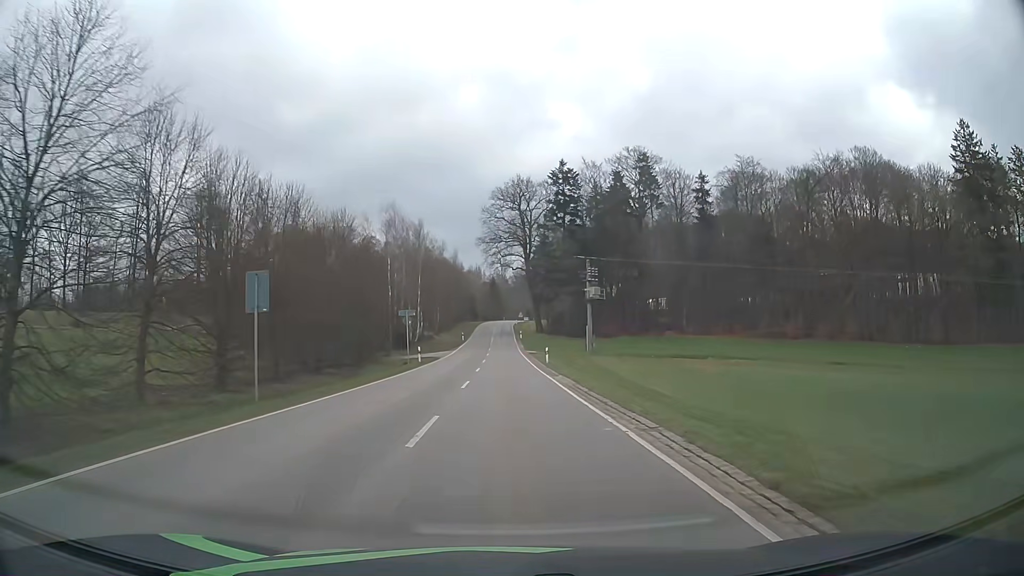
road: tertiary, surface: asphalt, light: Day
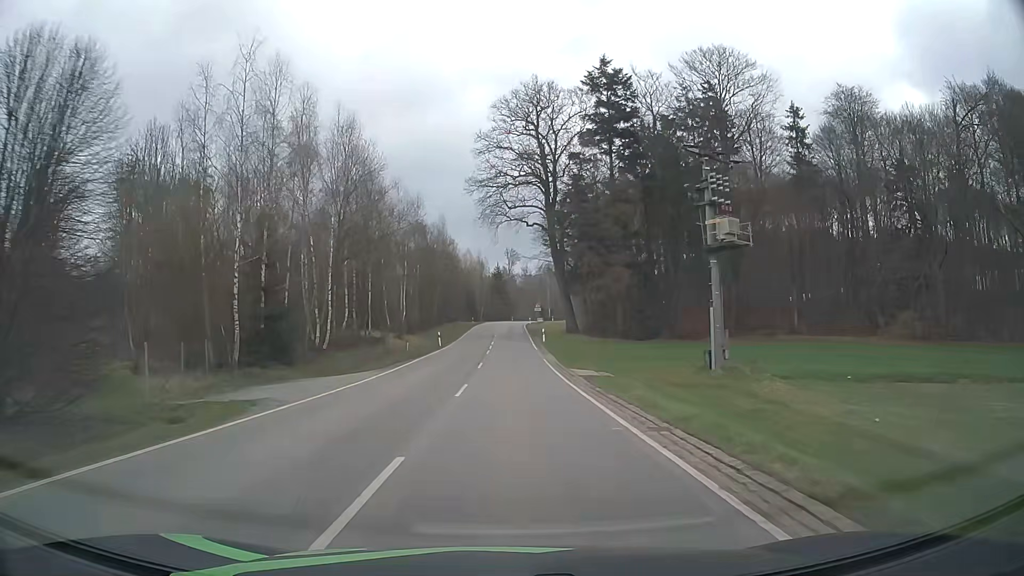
(-0.2, +41.2) m; -1°
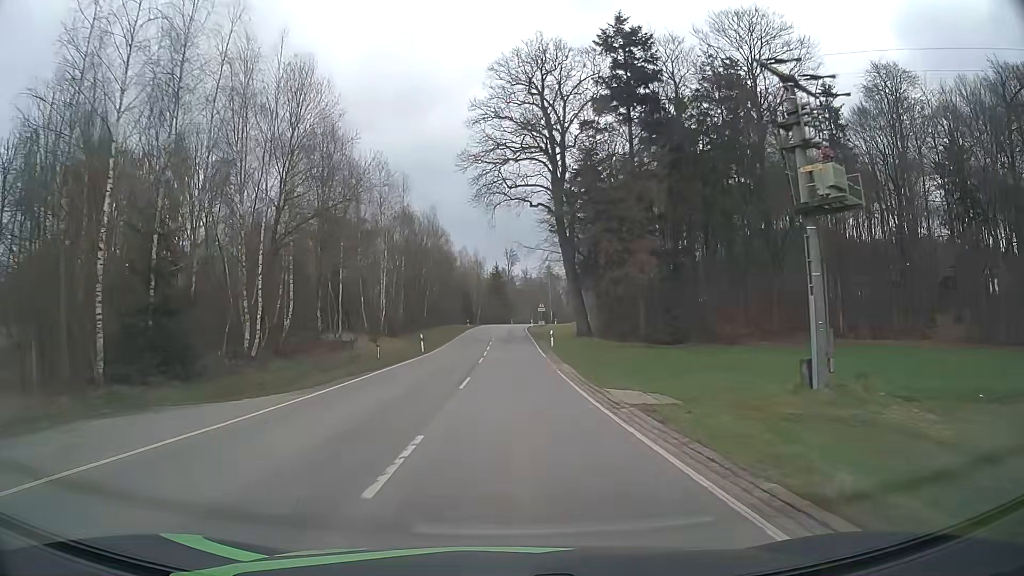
(0.0, +10.3) m; 0°
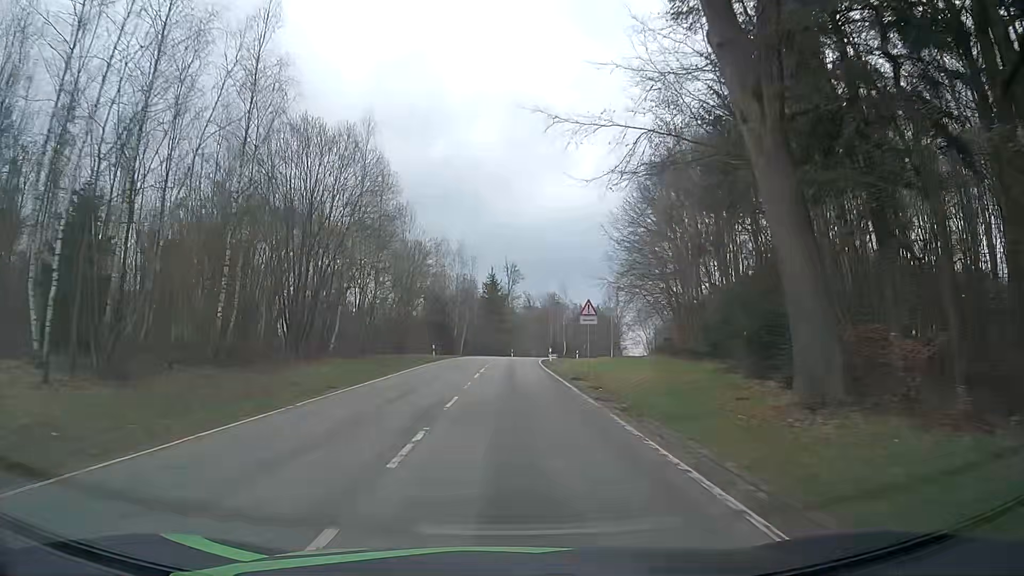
(0.0, +40.8) m; 0°
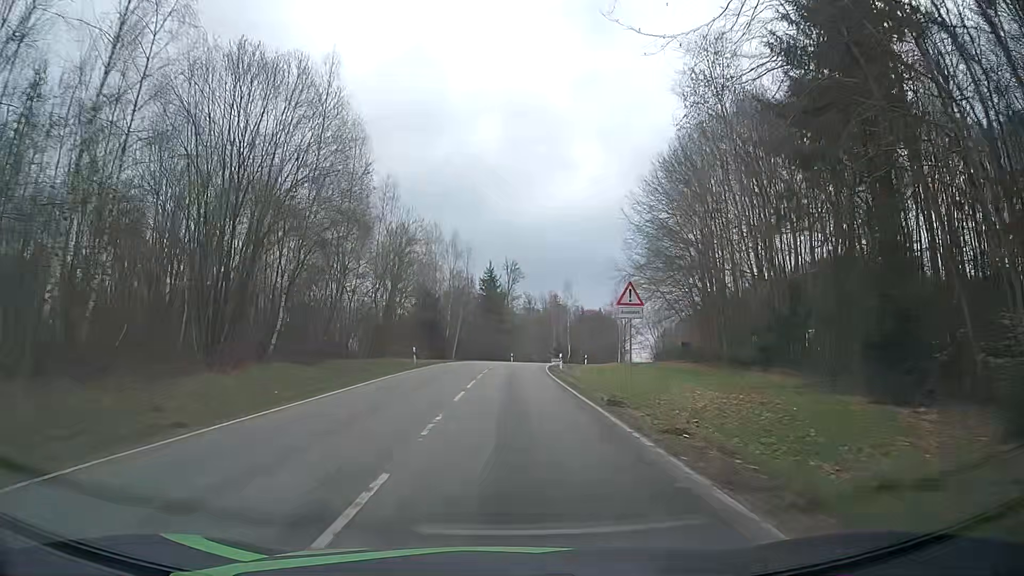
(0.0, +9.9) m; +1°
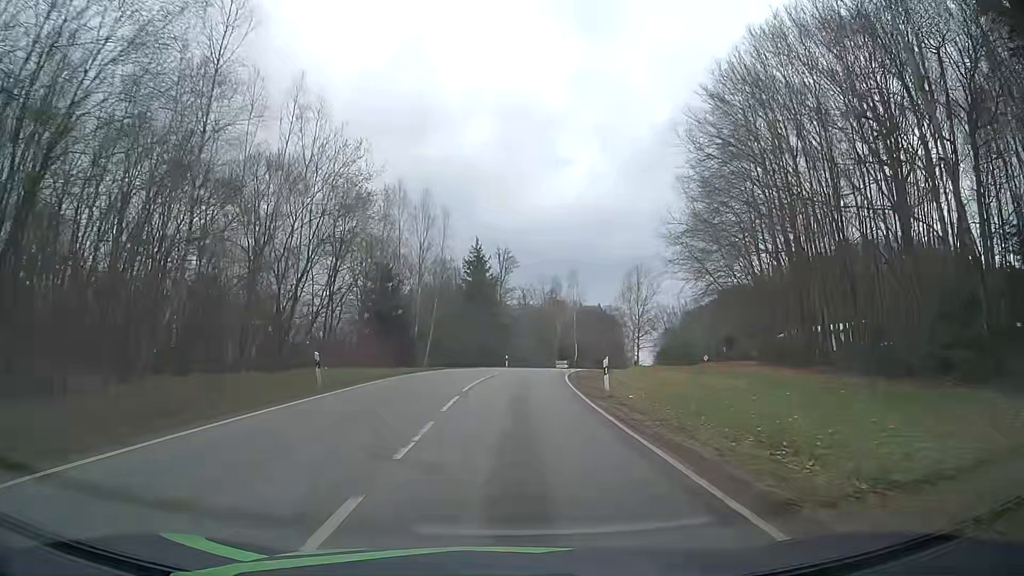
(+0.1, +19.4) m; 0°
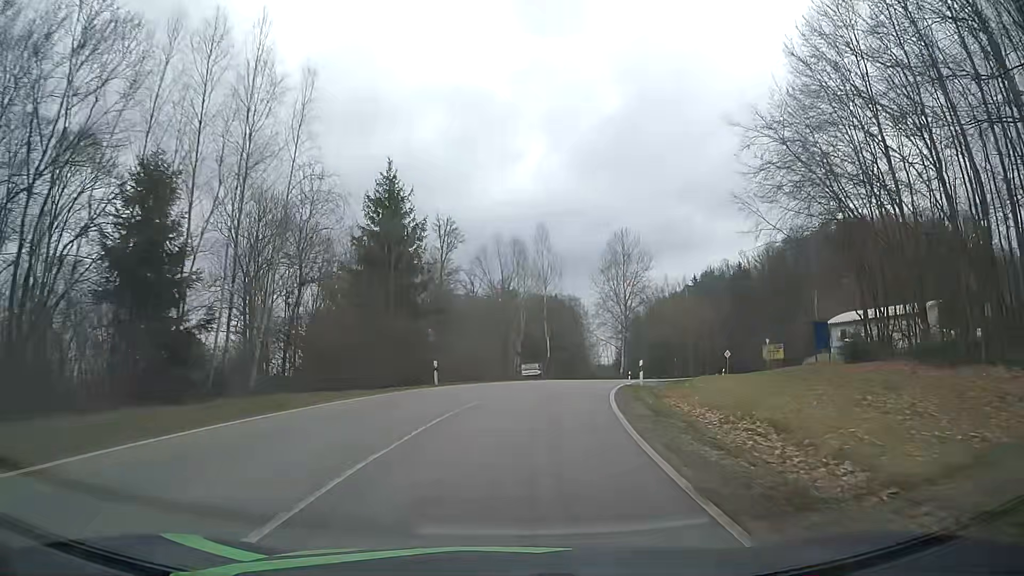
(+0.7, +28.2) m; +4°
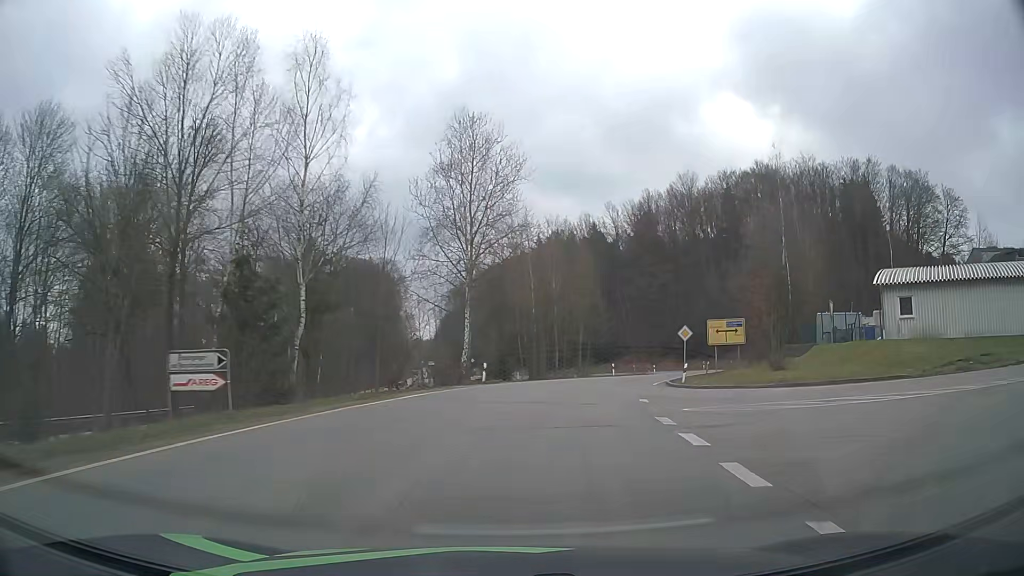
(+4.2, +35.5) m; +15°
(0, +10) (+2, +20) (+4, +30) (+7, +39) (+11, +48) (+15, +58) (+19, +67) (+23, +76) (+24, +86) (+21, +95) m
